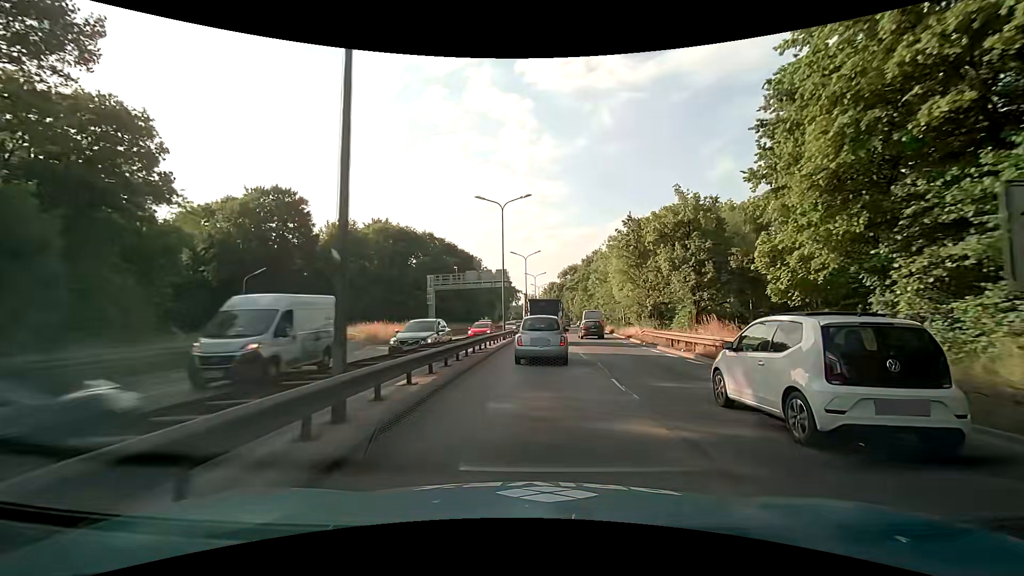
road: trunk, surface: asphalt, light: Day
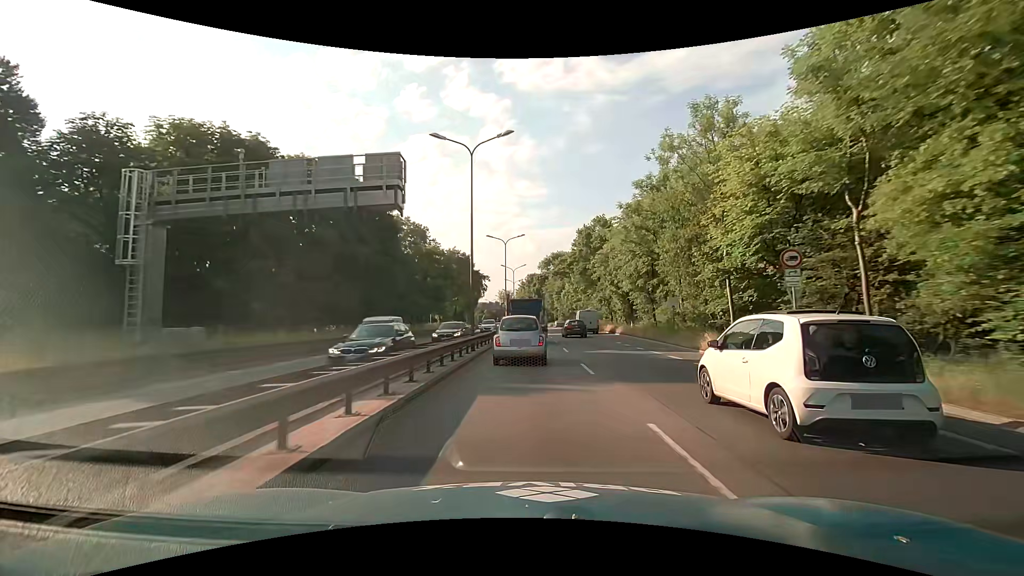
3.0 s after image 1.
(+1.1, +41.4) m; +3°
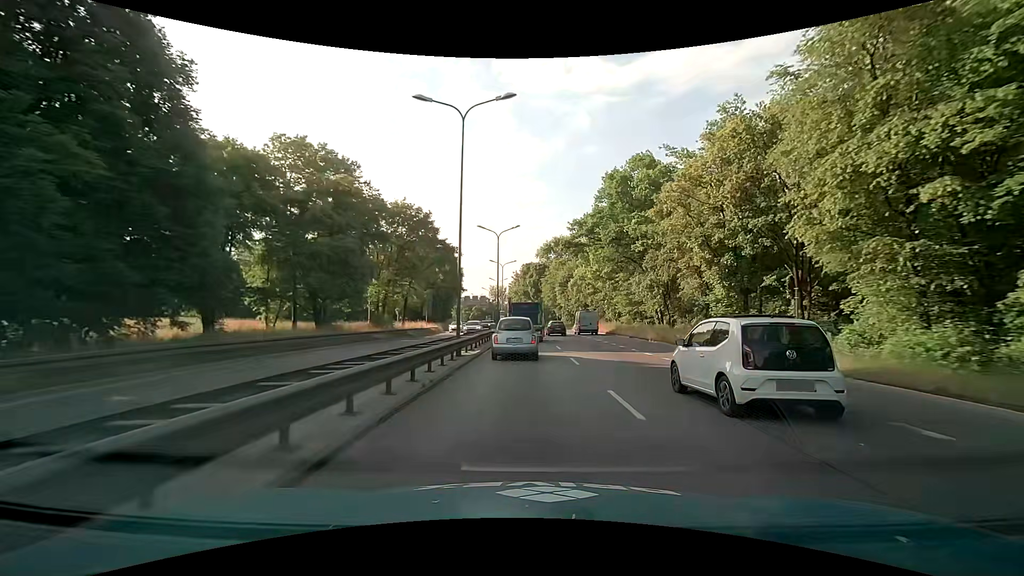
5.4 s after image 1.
(+0.1, +32.8) m; 0°
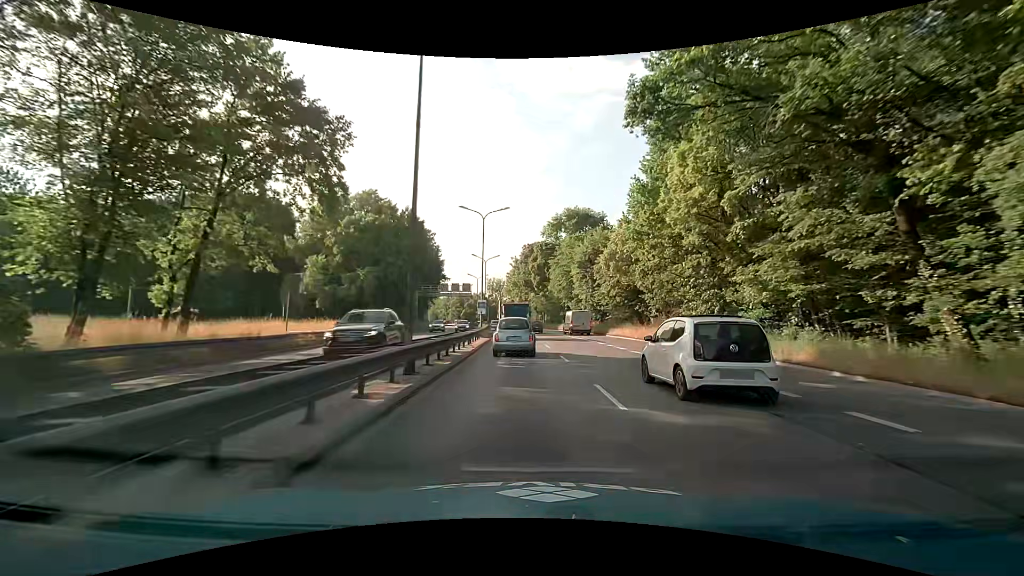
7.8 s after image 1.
(0.0, +35.6) m; 0°
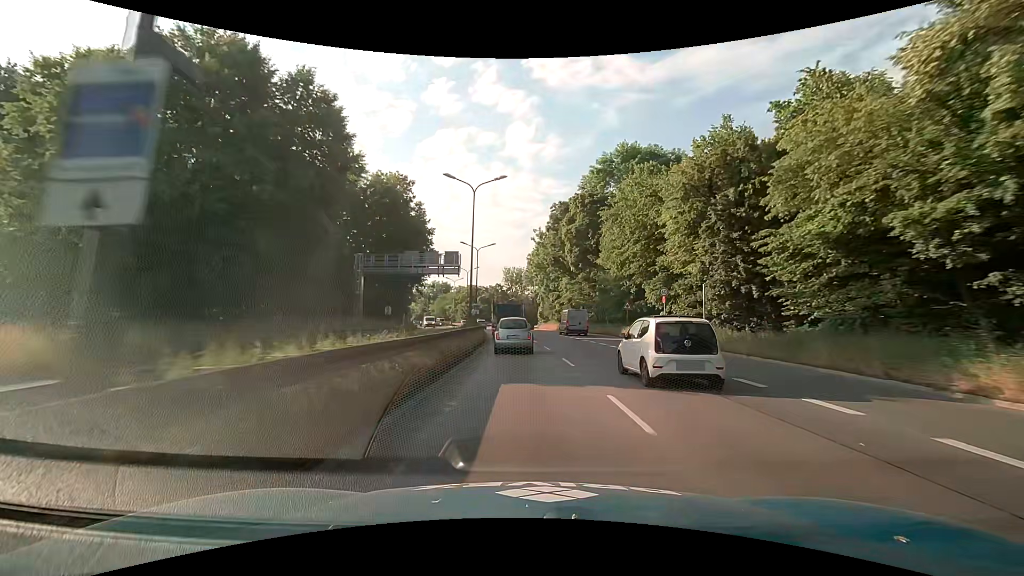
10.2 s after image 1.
(-0.8, +37.6) m; -3°
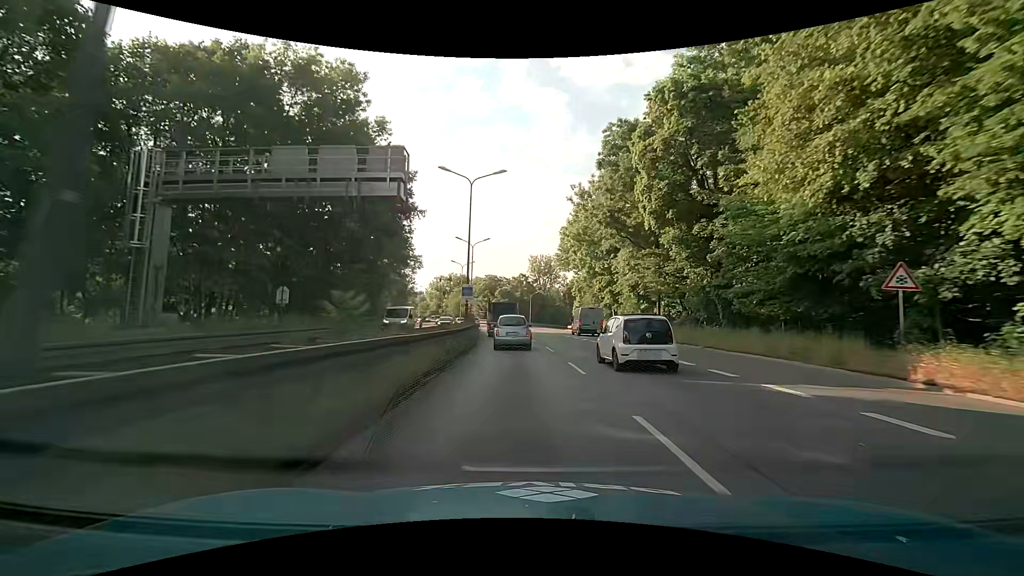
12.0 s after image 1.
(-0.7, +28.4) m; -3°
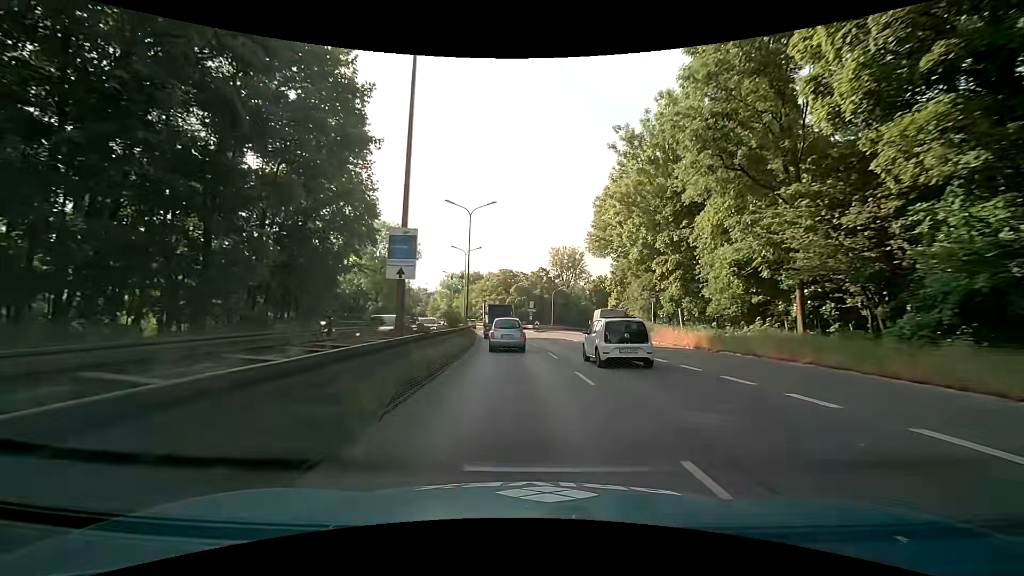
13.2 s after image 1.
(-0.3, +18.9) m; -2°
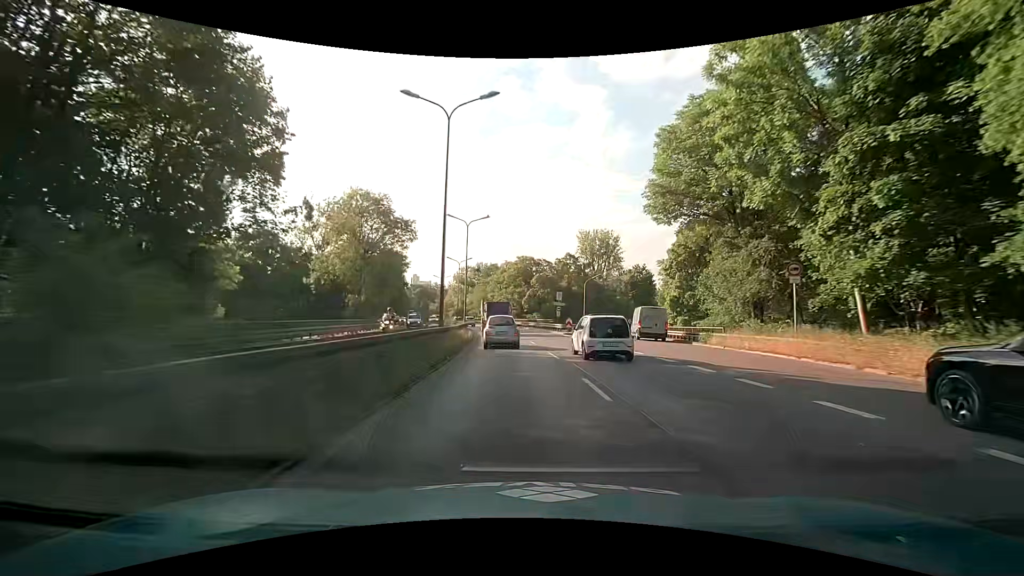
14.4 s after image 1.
(-0.4, +18.9) m; -3°
(0, +10) (-1, +20) (-1, +30) (-2, +40) (-3, +50) (-5, +60) (-7, +70) (-9, +79) (-11, +89) (-13, +99) m
